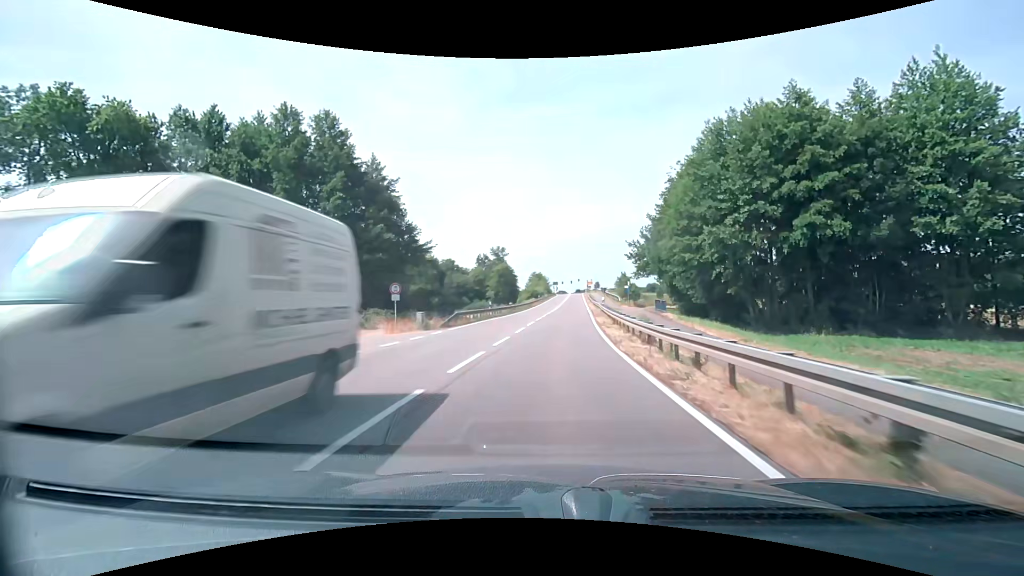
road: secondary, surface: asphalt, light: Day
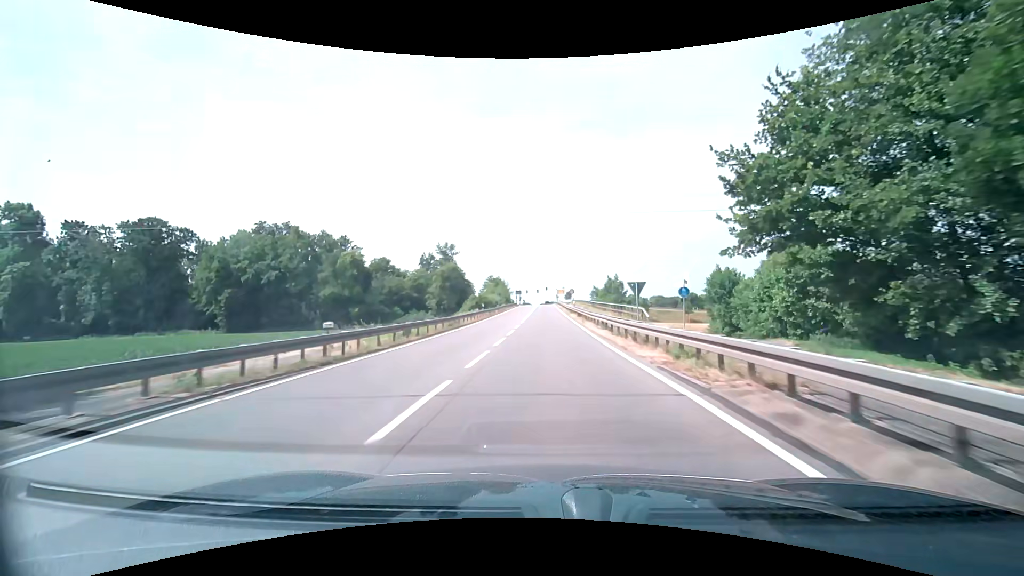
(+1.5, +40.5) m; +4°
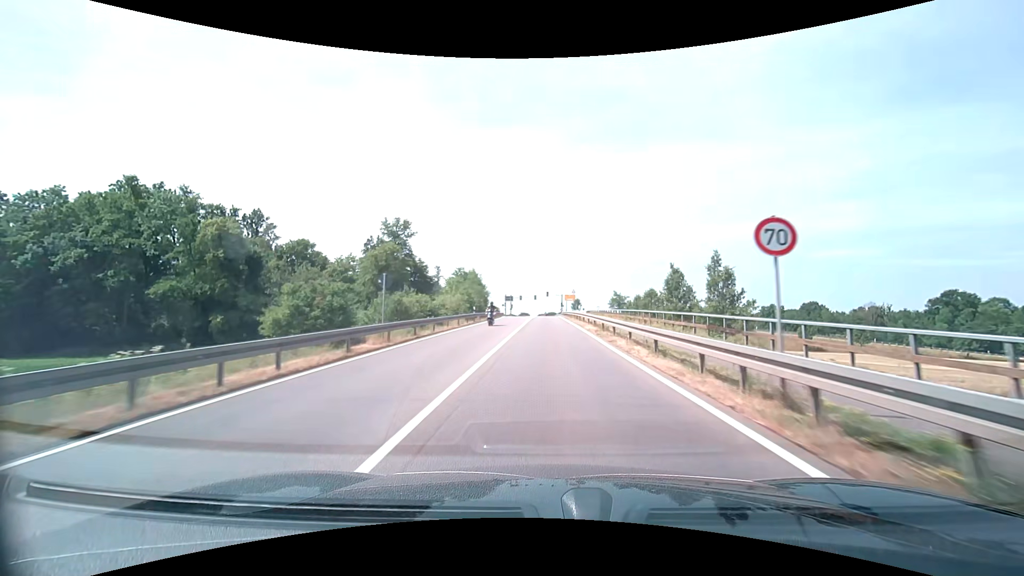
(+0.1, +50.6) m; 0°
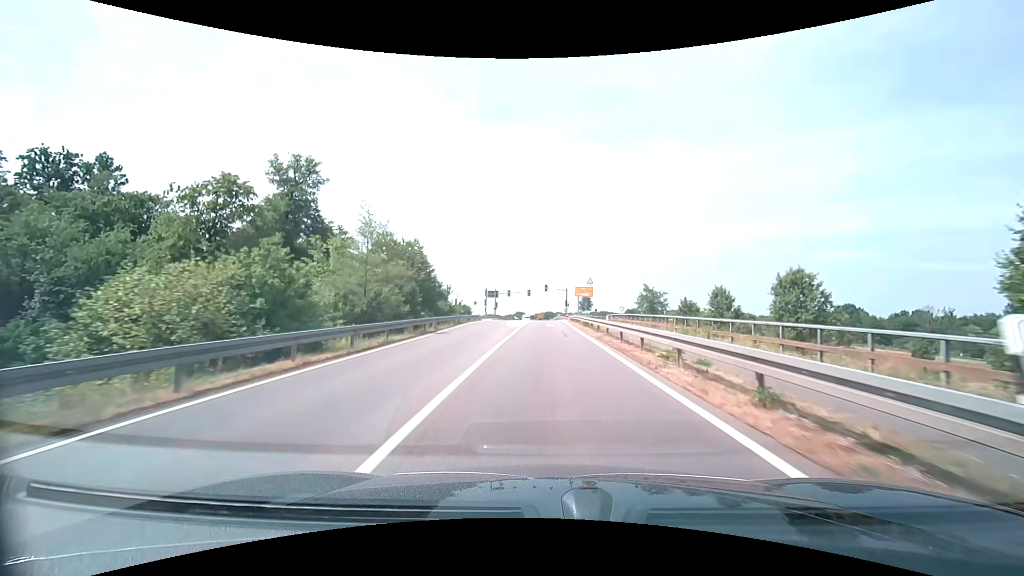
(0.0, +38.8) m; 0°
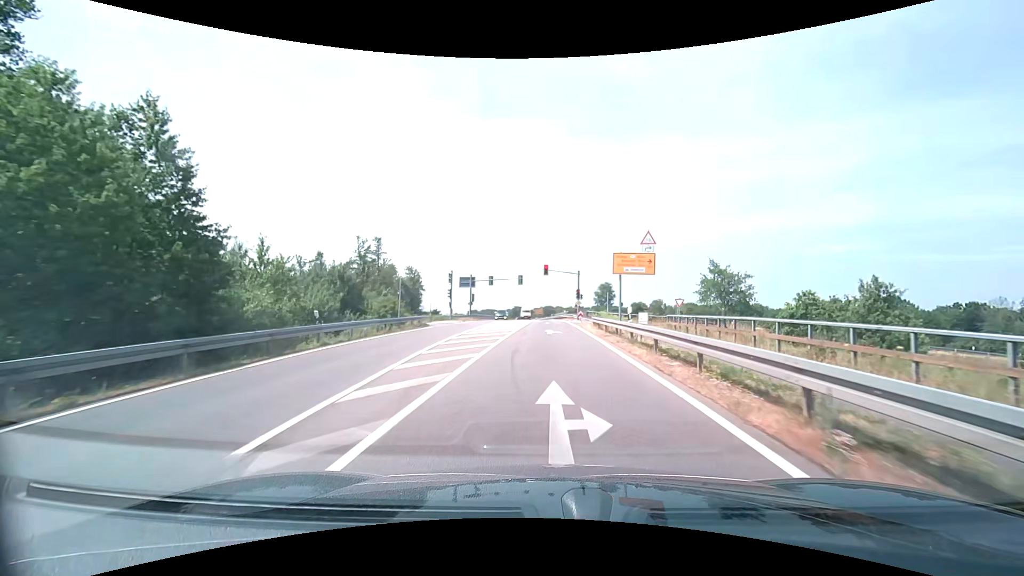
(+0.2, +33.1) m; 0°
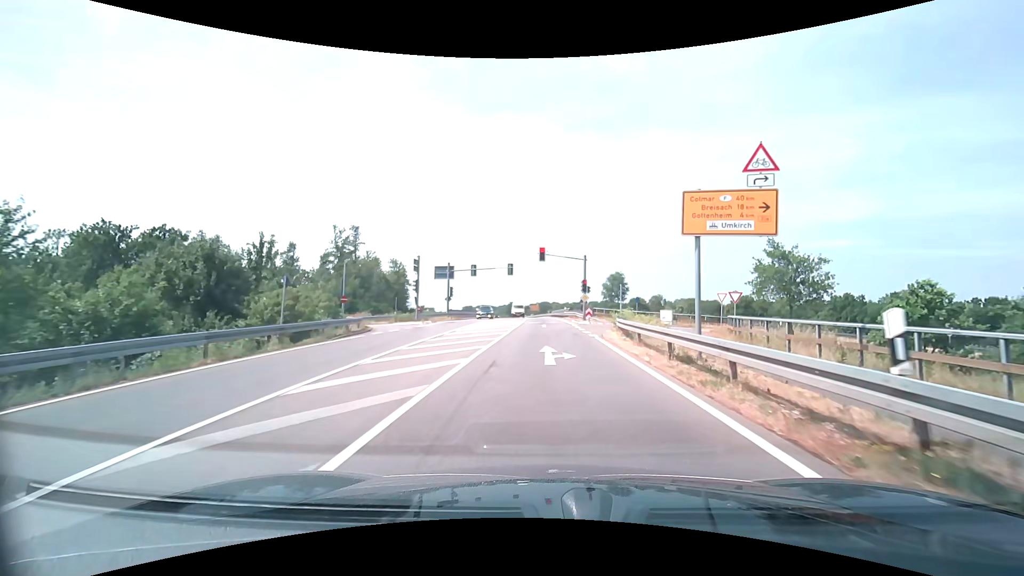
(0.0, +13.4) m; 0°
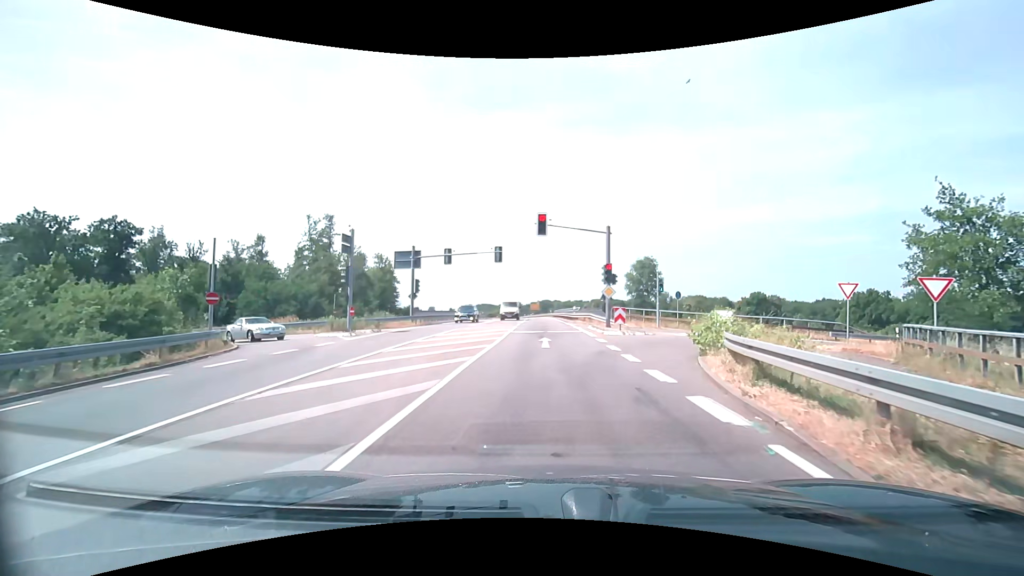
(0.0, +15.0) m; 0°
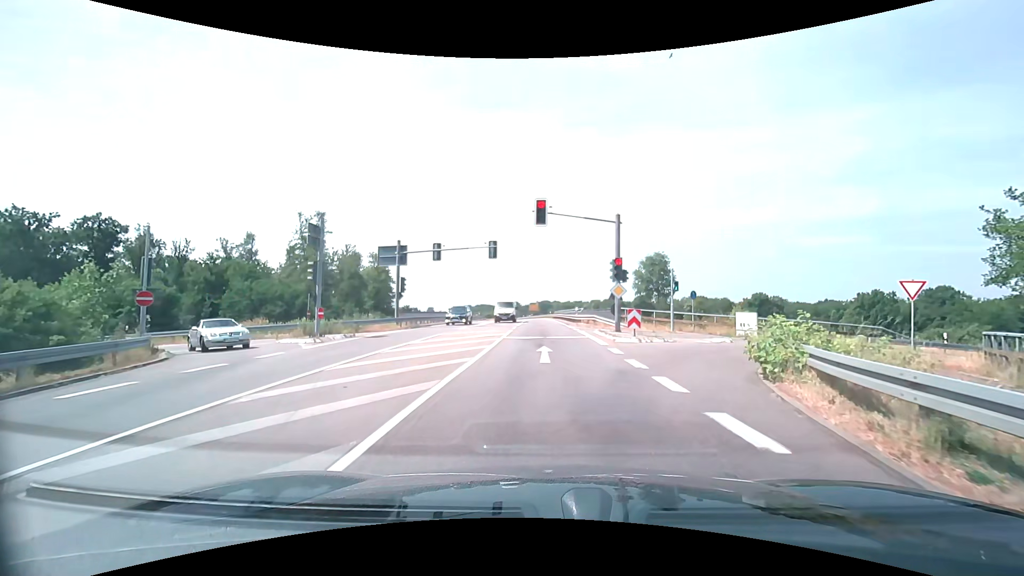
(0.0, +3.8) m; 0°
(0, +10) (0, +20) (0, +30) (0, +40) (-1, +50) (-1, +60) (-1, +70) (-1, +80) (-2, +90) (-2, +100) m
